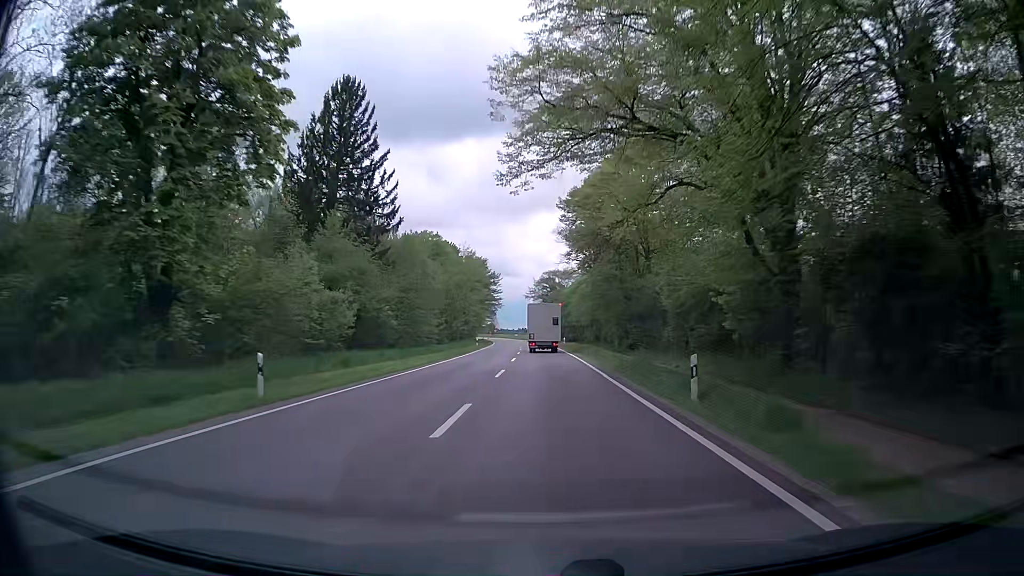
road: secondary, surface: asphalt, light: Day
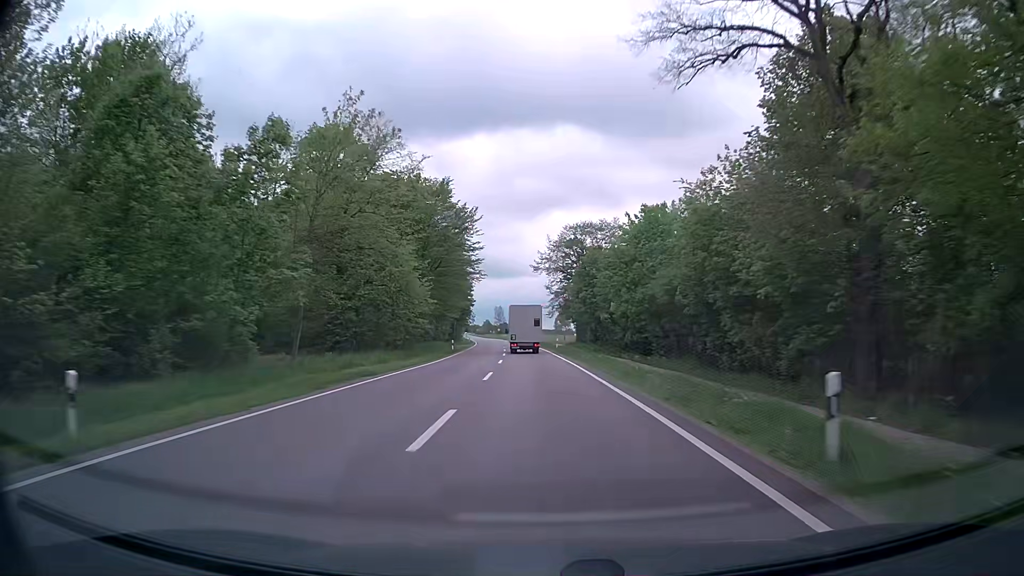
(-0.6, +61.5) m; -1°
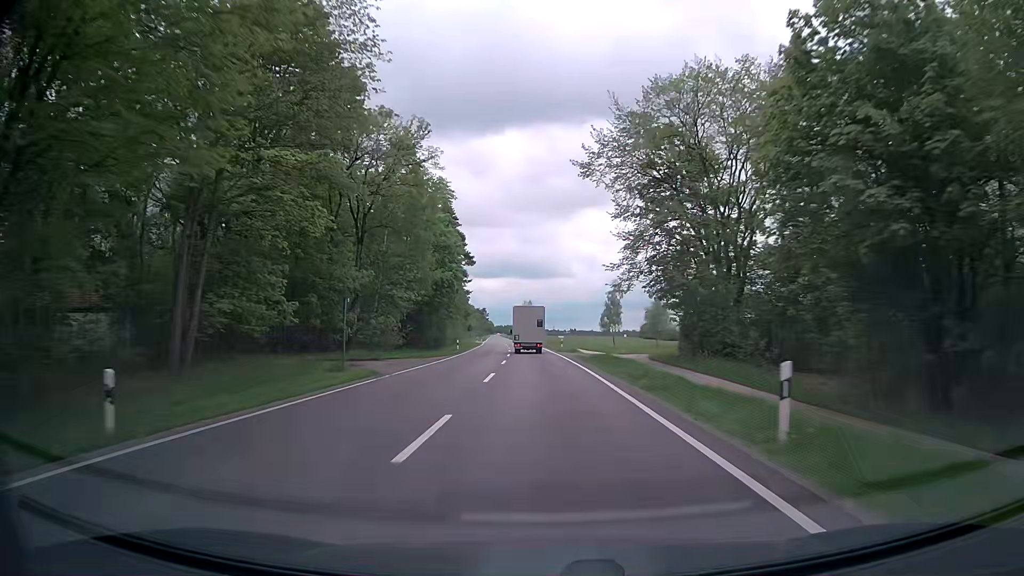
(-1.2, +49.2) m; -3°
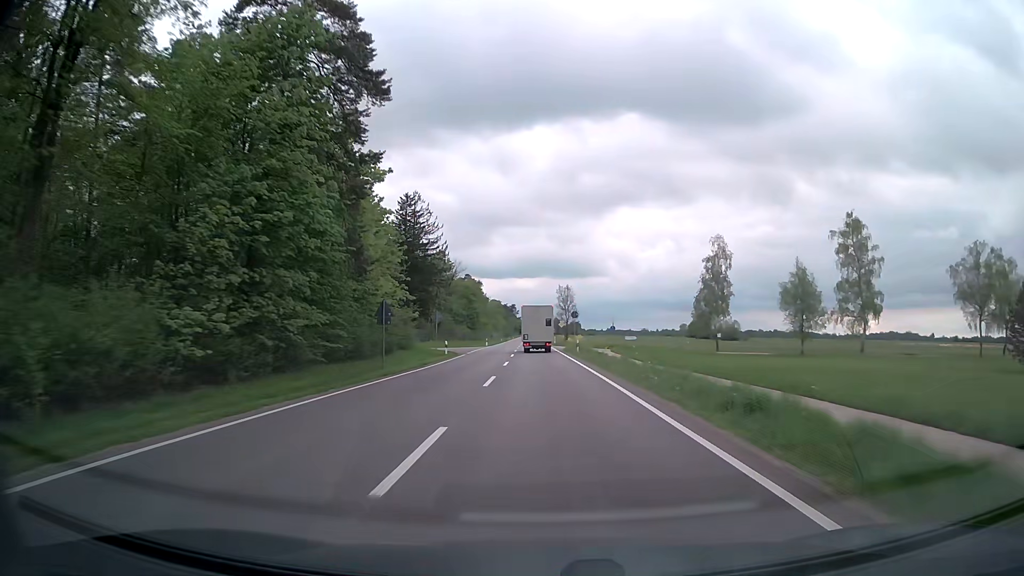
(-1.7, +61.9) m; -3°
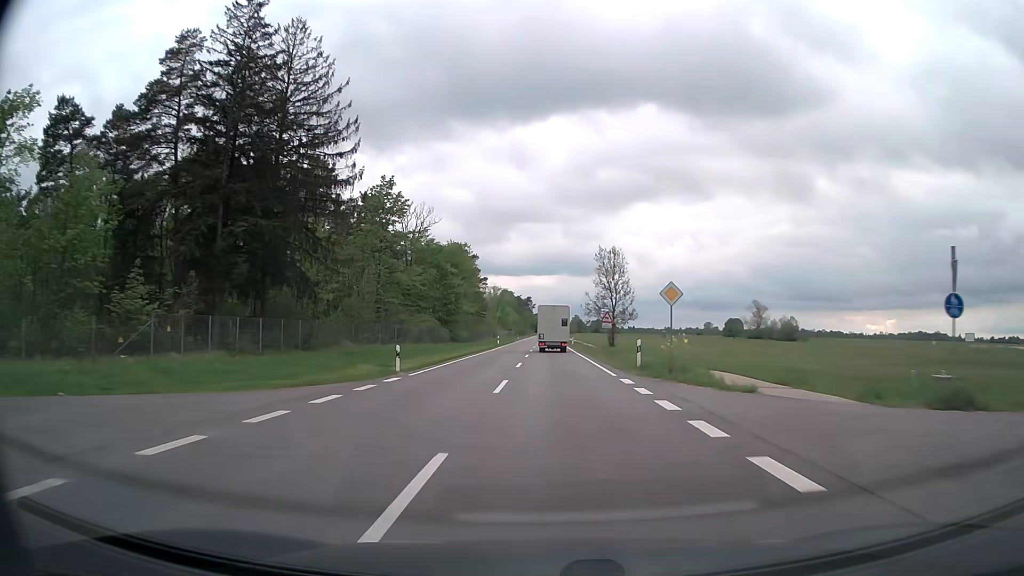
(-1.4, +62.7) m; -2°
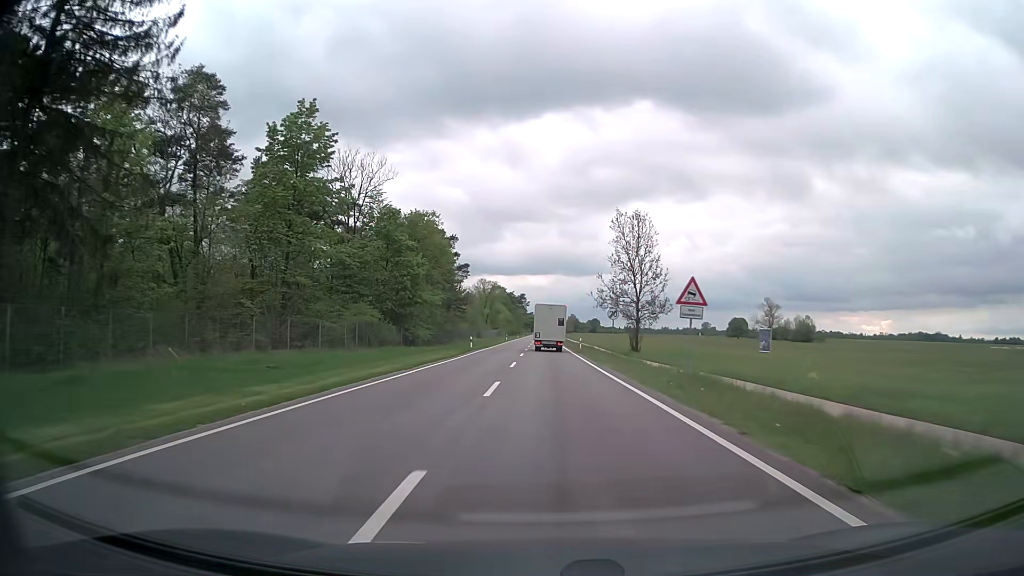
(+0.1, +25.3) m; 0°
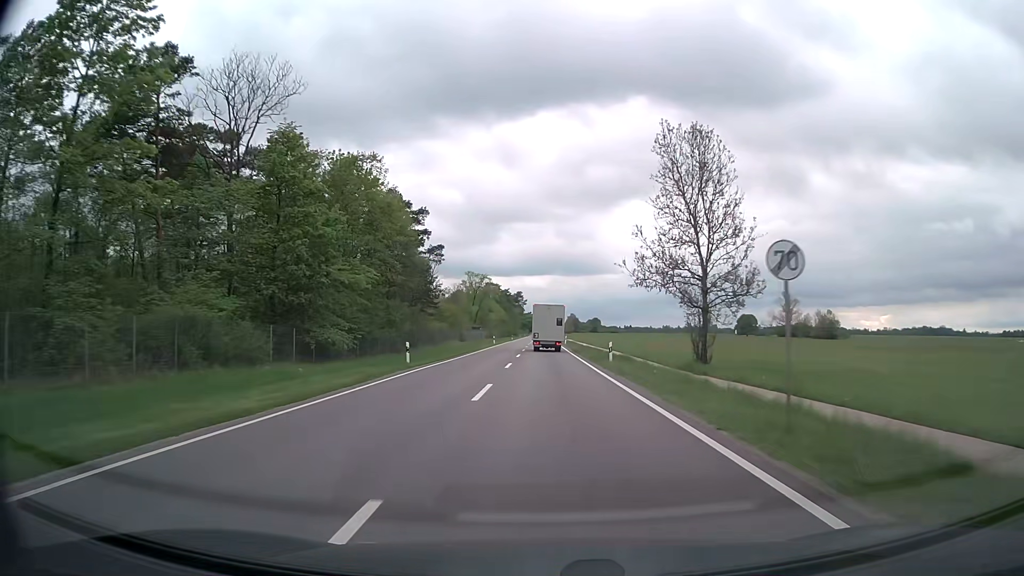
(+0.1, +25.4) m; 0°
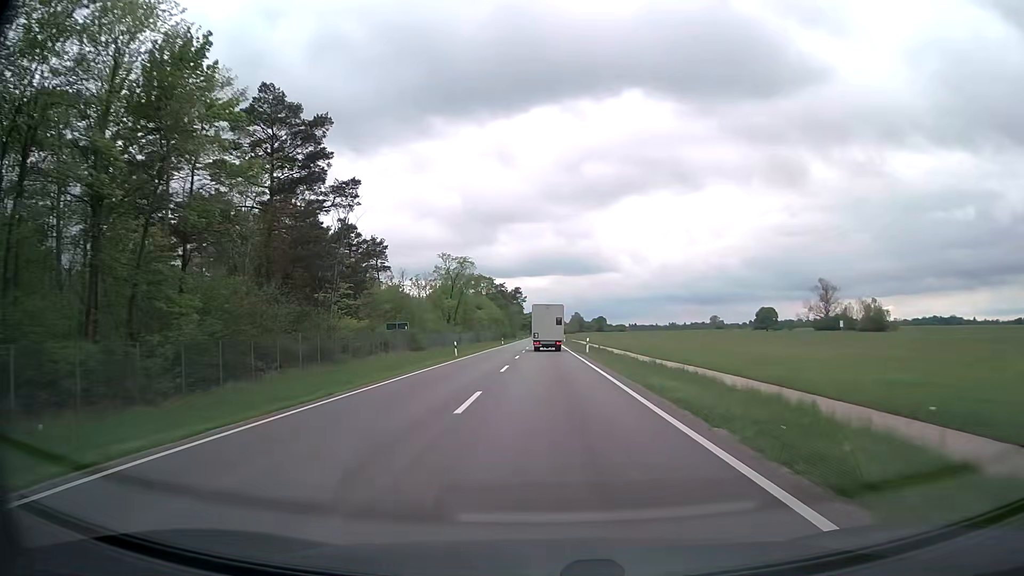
(+0.1, +38.3) m; 0°
(0, +10) (0, +20) (0, +30) (0, +40) (0, +50) (0, +60) (0, +70) (0, +80) (0, +90) (0, +100) m
